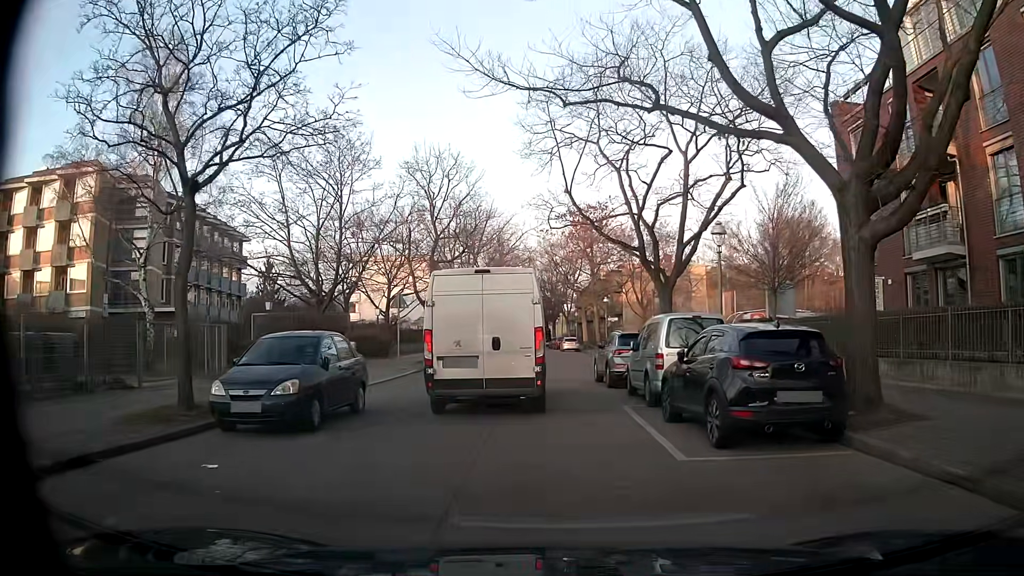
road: residential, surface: concrete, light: Day
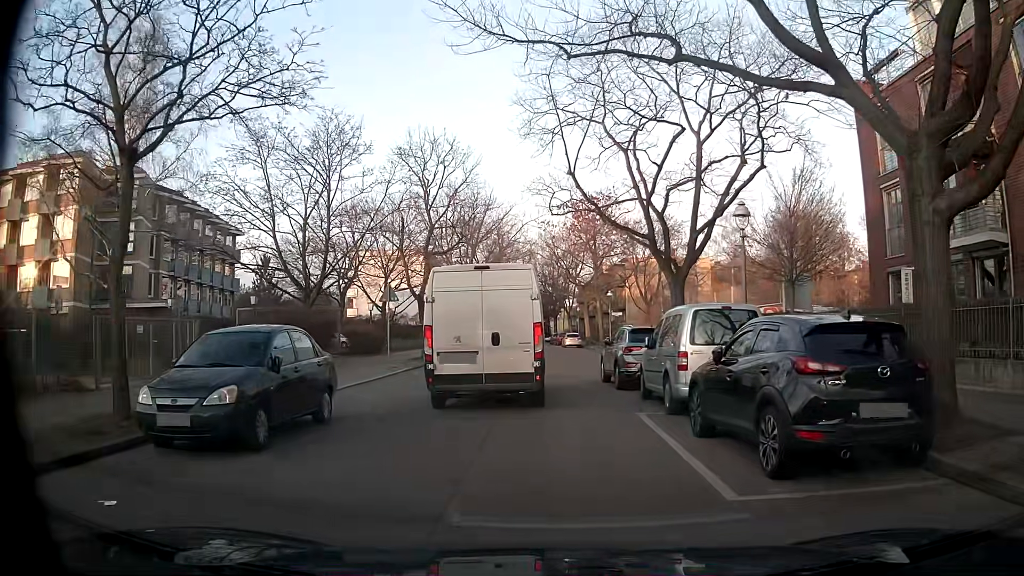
(+0.1, +2.1) m; +2°
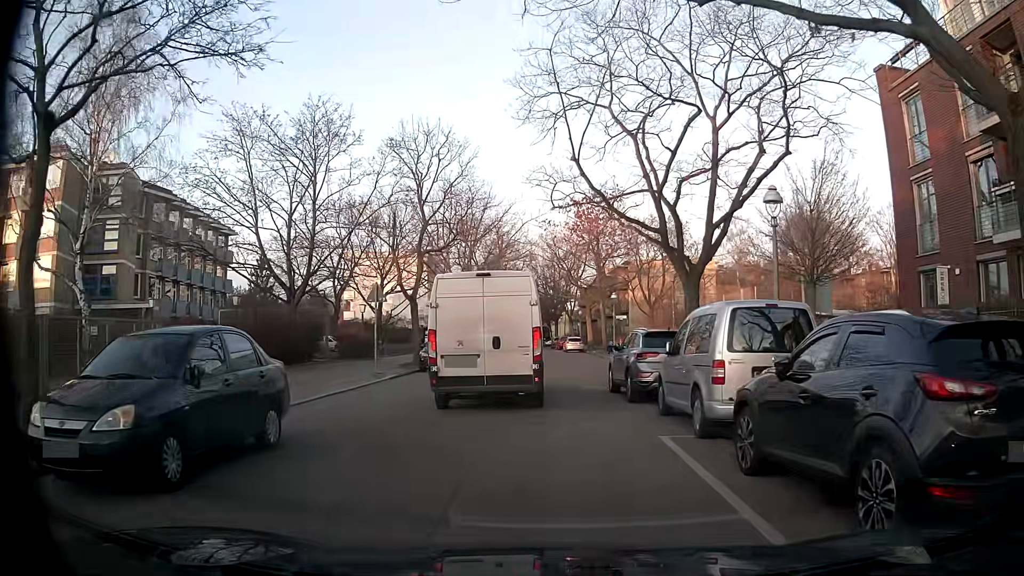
(0.0, +2.3) m; -1°
(0, +10) (0, +20) (+1, +30) (+1, +40) (+1, +50) (+1, +60) (0, +70) (0, +80) (-1, +90) (-1, +100) m
